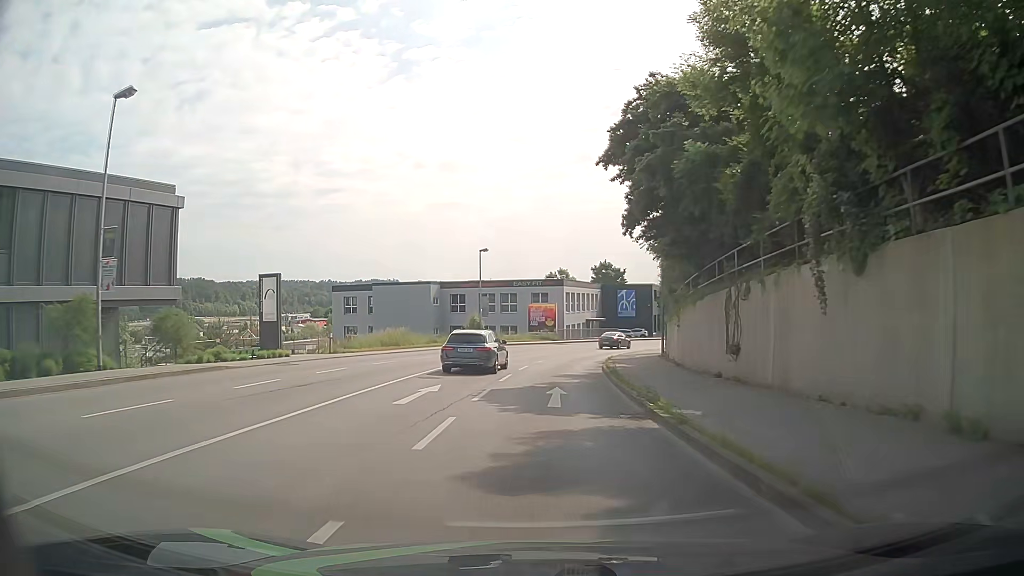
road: tertiary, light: Day
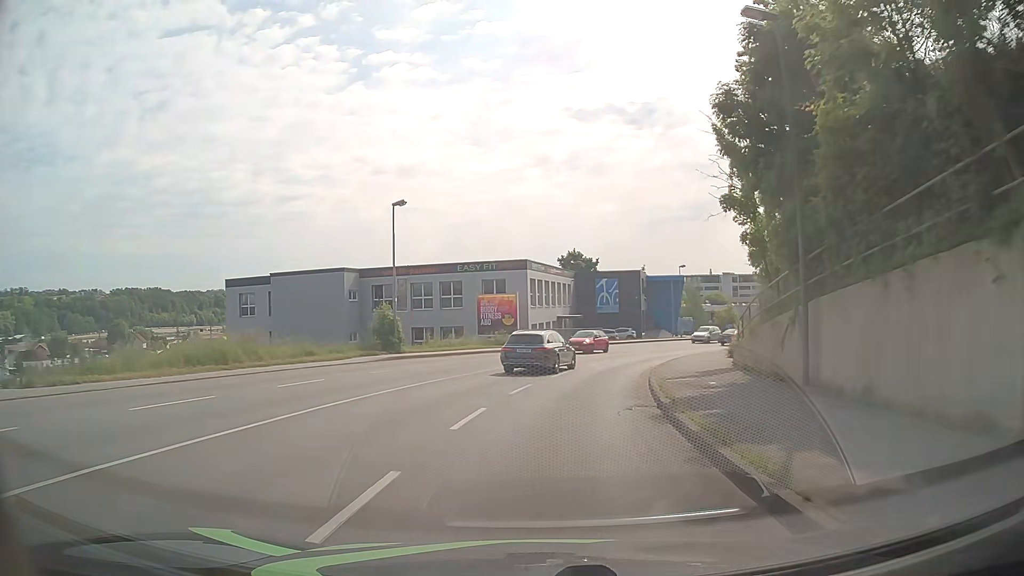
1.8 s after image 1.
(+0.6, +22.1) m; +3°
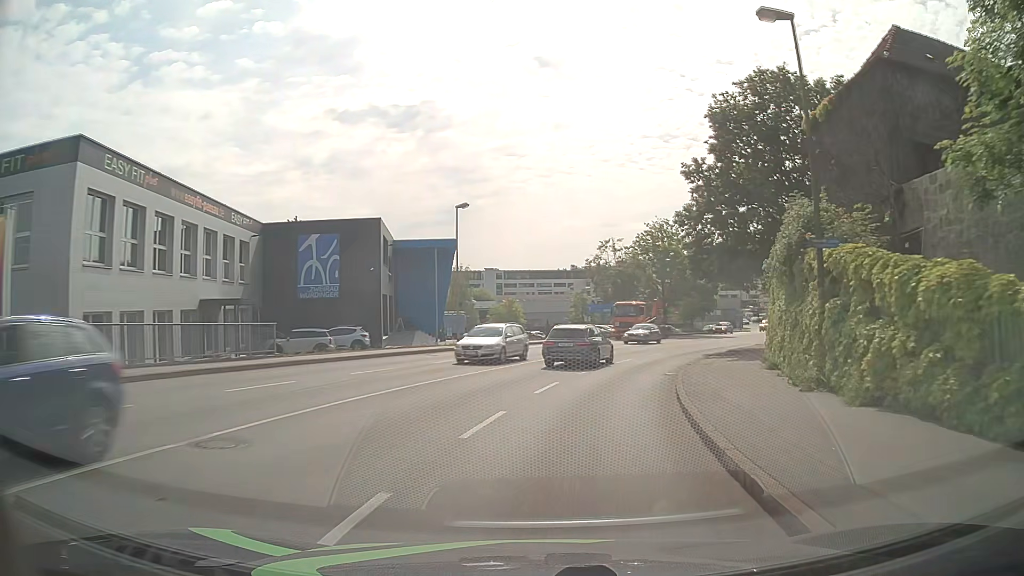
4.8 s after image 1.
(+5.6, +36.0) m; +21°
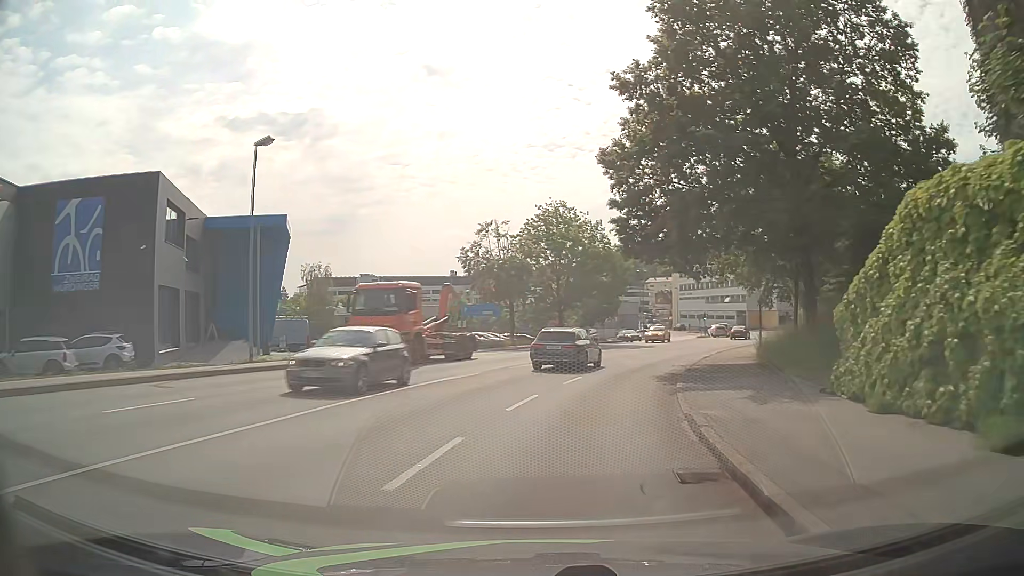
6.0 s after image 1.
(+1.3, +14.6) m; +10°
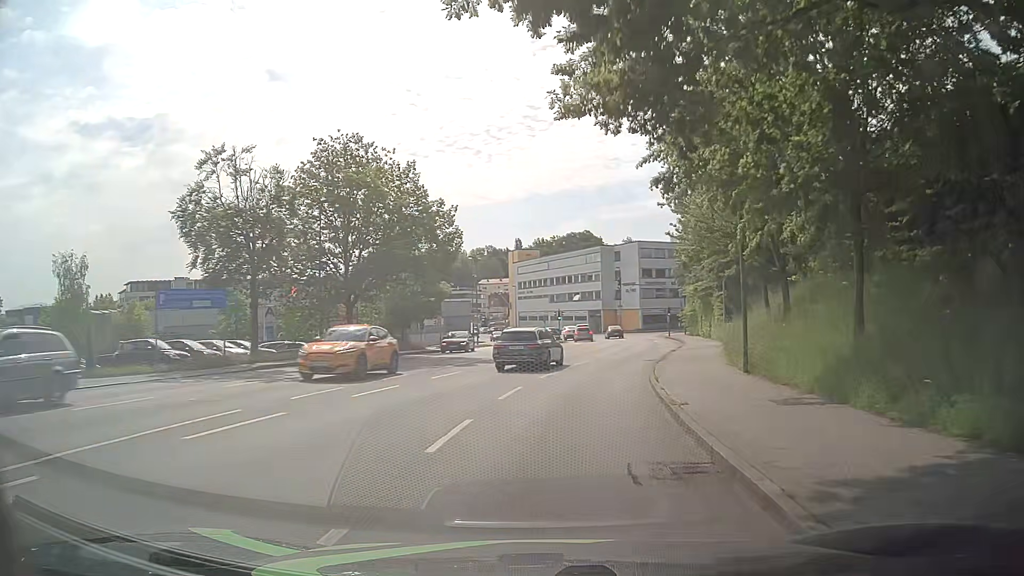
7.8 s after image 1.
(+2.6, +21.7) m; +14°
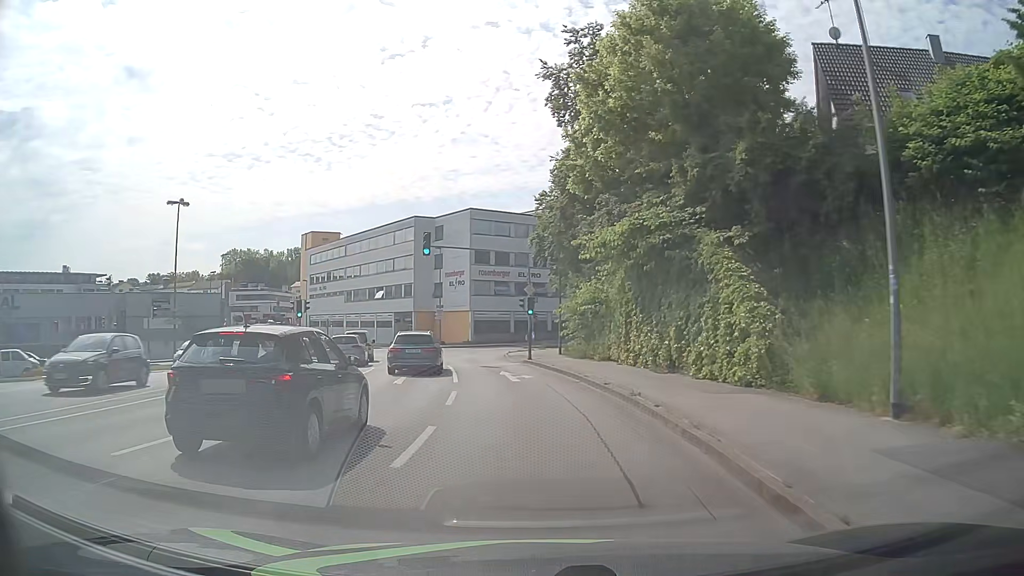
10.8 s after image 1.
(+4.9, +35.7) m; +15°
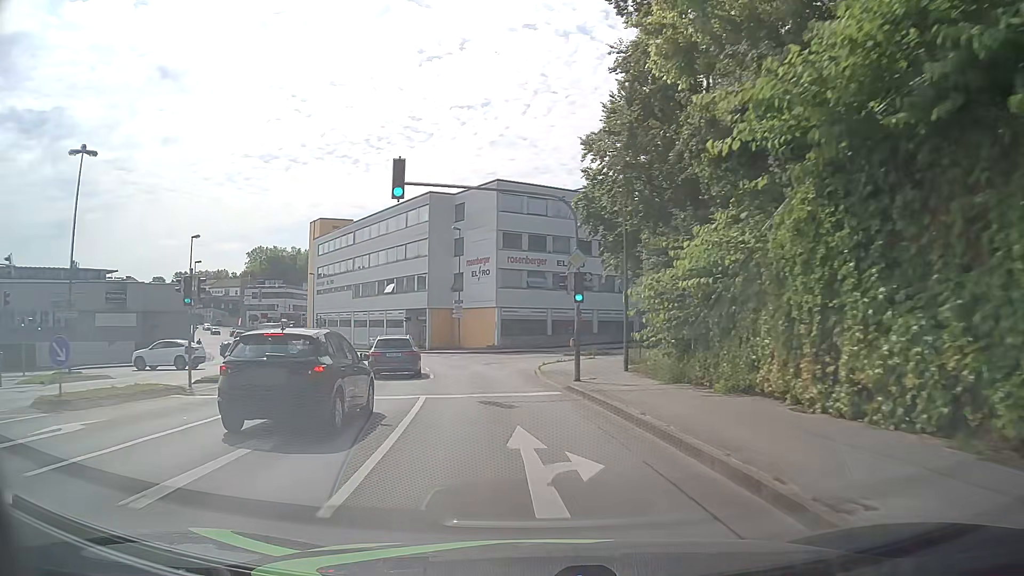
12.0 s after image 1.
(-0.4, +14.0) m; -4°
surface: asphalt
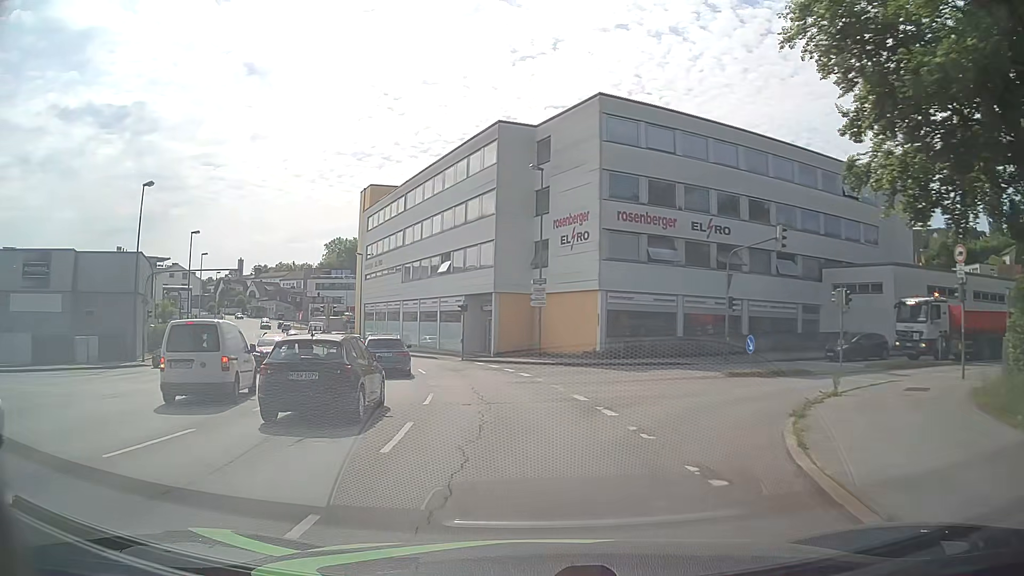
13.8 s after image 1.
(-1.2, +20.5) m; -7°
(0, +10) (-1, +20) (-4, +30) (-7, +39) (-11, +48) (-15, +57) (-20, +66) (-24, +75) (-29, +84) (-32, +94) m
